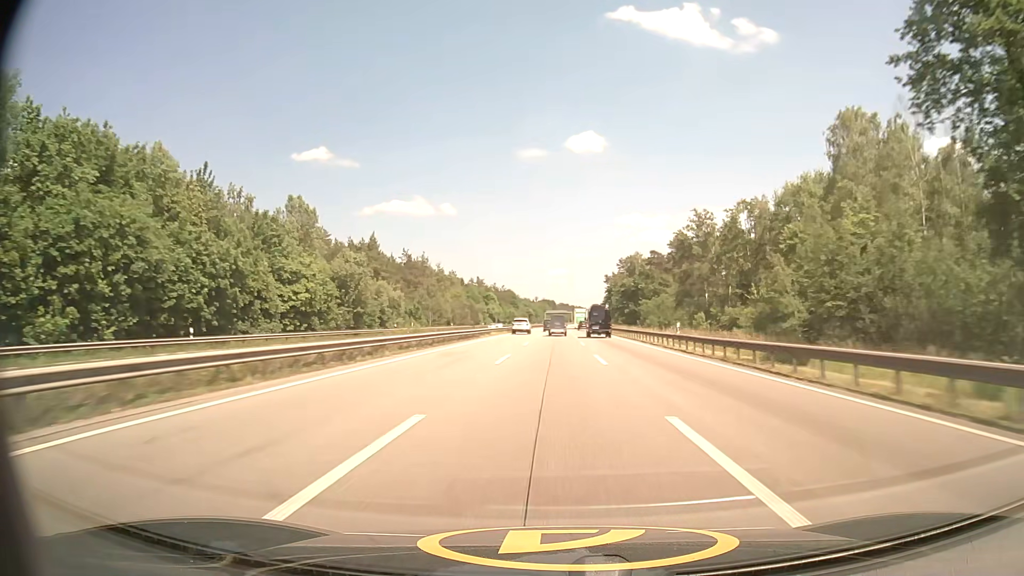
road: motorway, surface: asphalt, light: Day
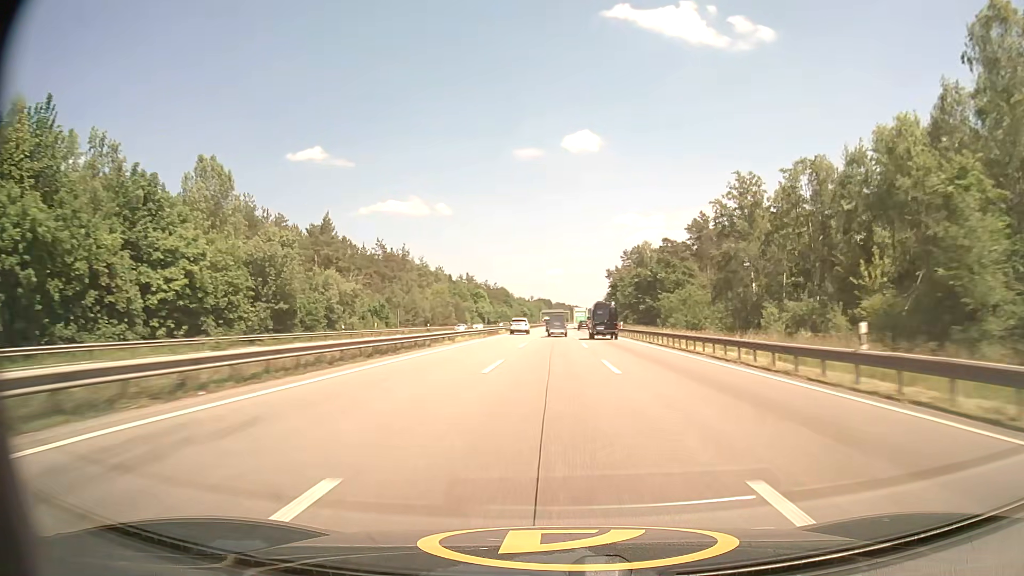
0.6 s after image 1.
(0.0, +21.9) m; 0°
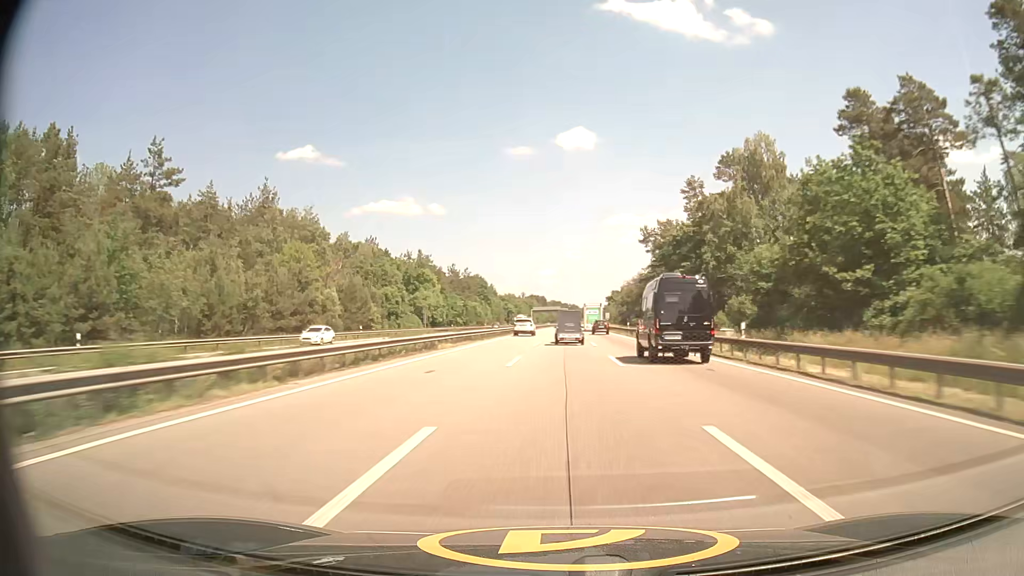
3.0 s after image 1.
(+0.6, +86.7) m; 0°
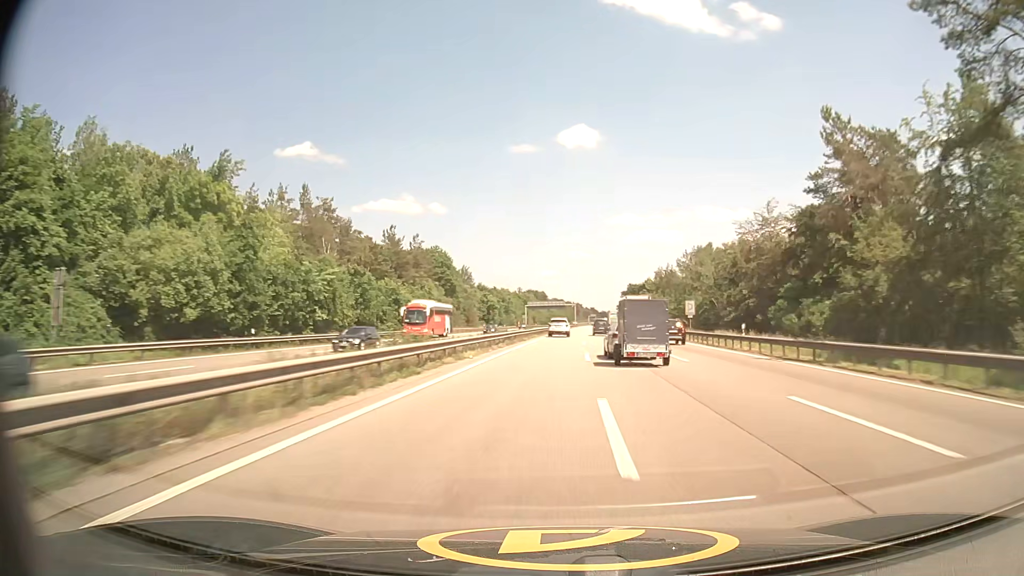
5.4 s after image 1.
(-0.2, +86.3) m; 0°
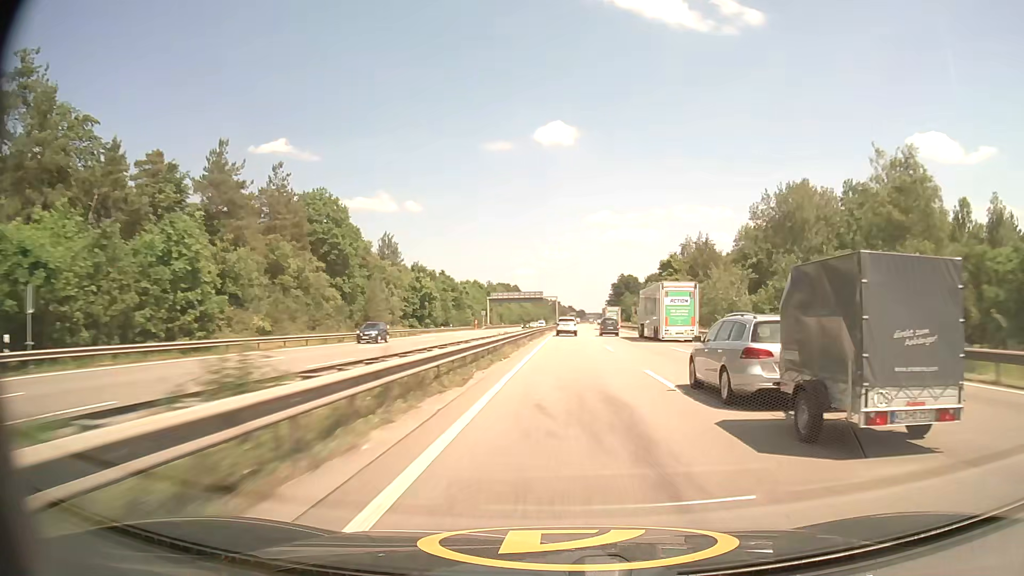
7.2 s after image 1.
(+1.0, +64.6) m; +2°
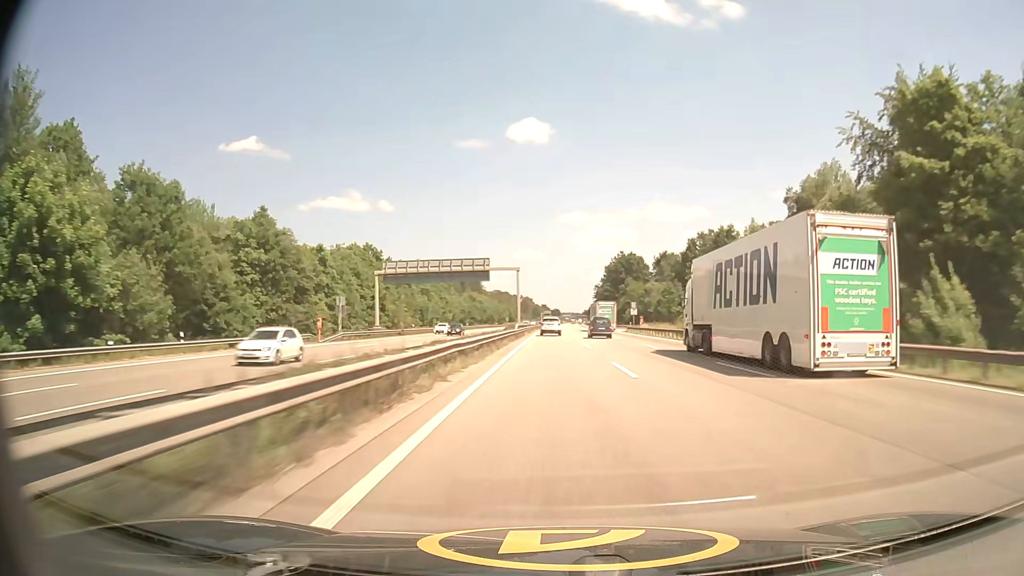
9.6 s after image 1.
(+2.2, +86.1) m; +2°
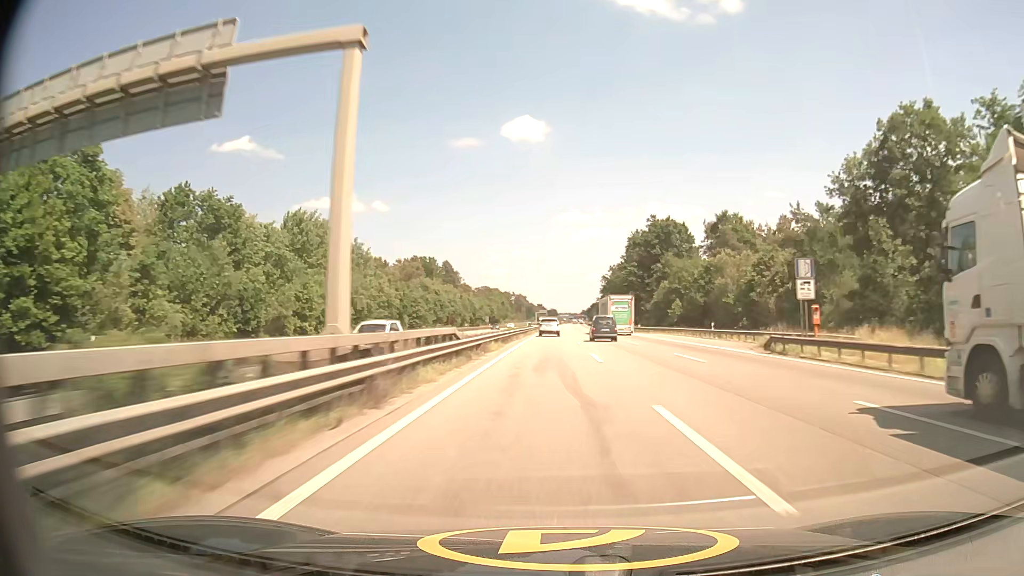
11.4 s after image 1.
(+0.2, +65.1) m; 0°
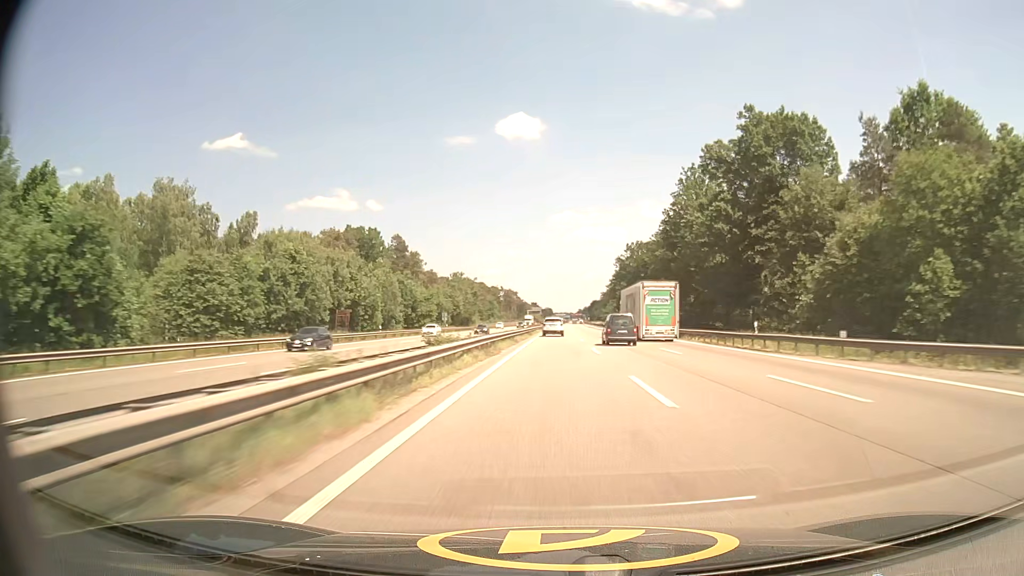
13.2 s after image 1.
(0.0, +65.7) m; 0°
(0, +10) (0, +20) (0, +30) (0, +40) (0, +50) (0, +60) (0, +70) (+1, +80) (+1, +90) (+1, +100) m
